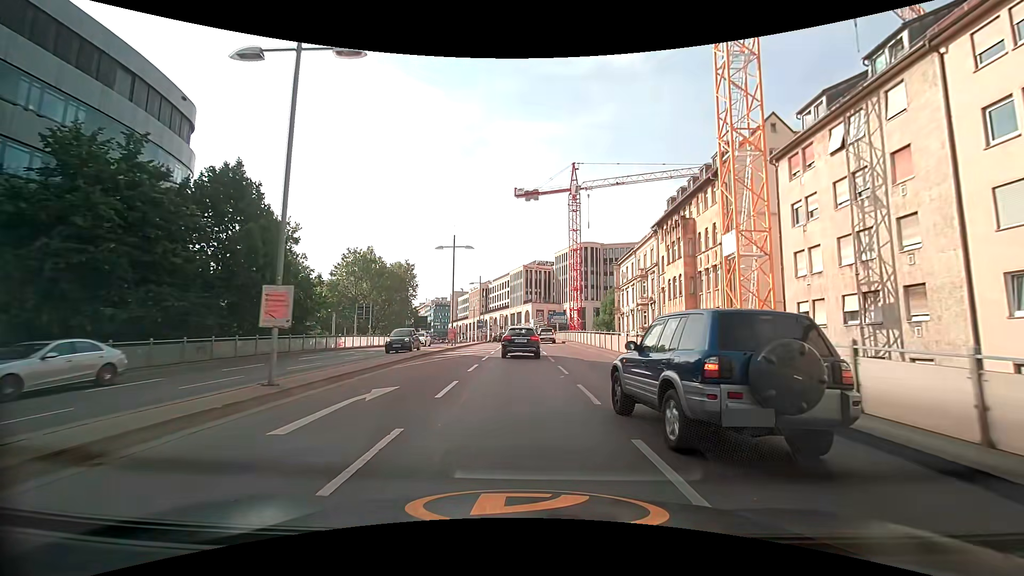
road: primary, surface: asphalt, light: Day
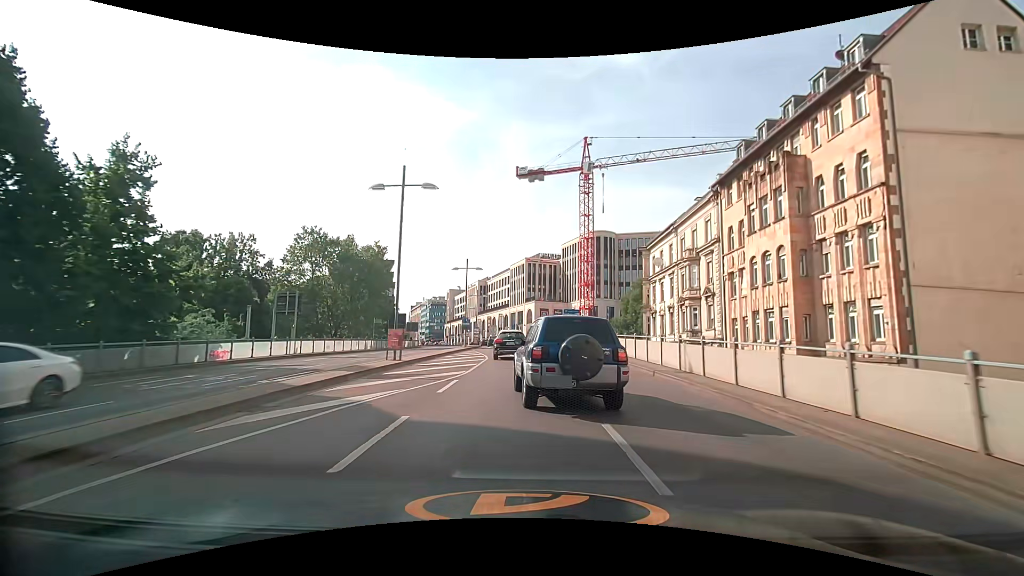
(0.0, +17.1) m; -1°
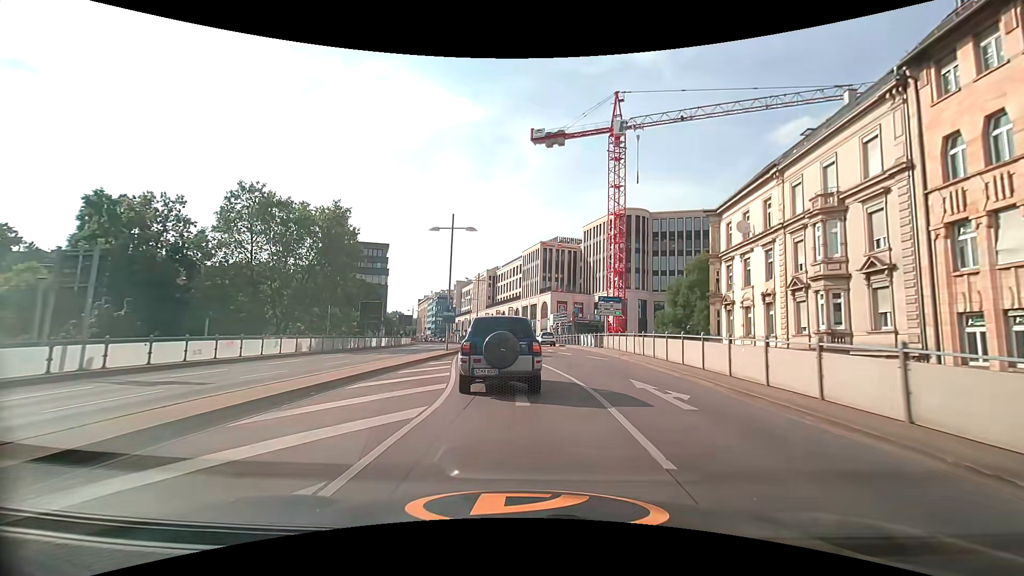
(-0.2, +17.4) m; -1°
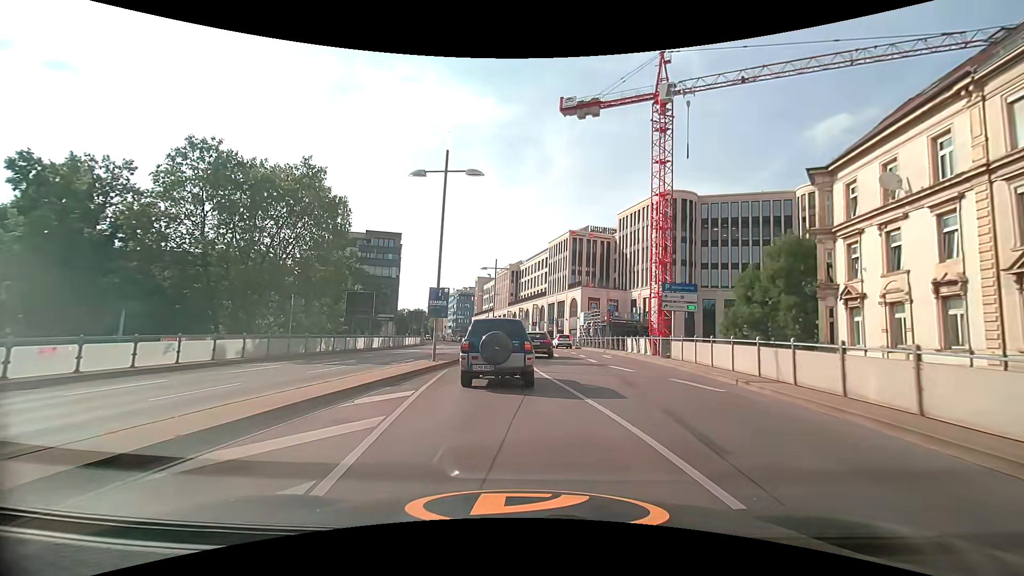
(-0.3, +11.3) m; -3°
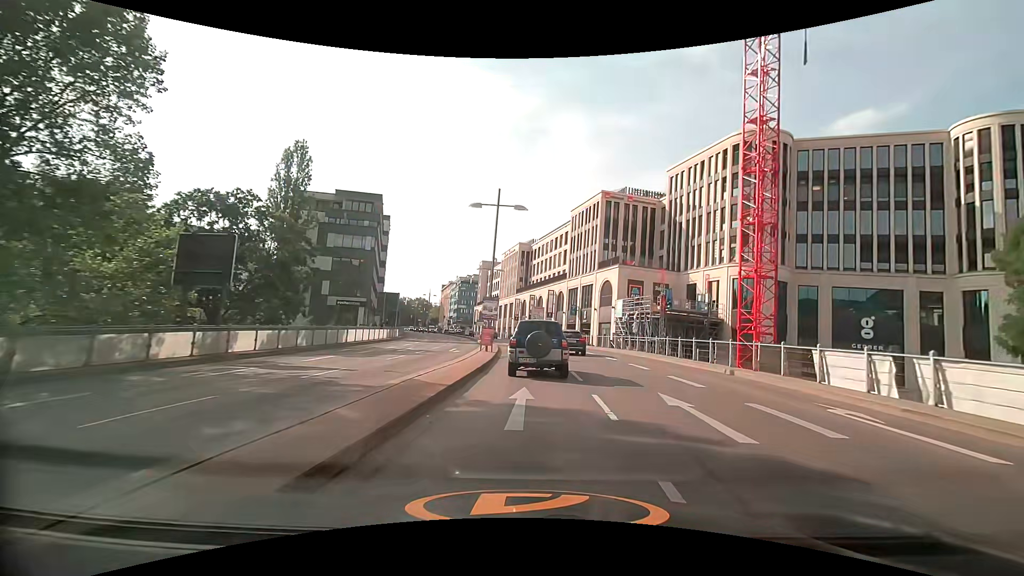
(-0.9, +22.7) m; -1°
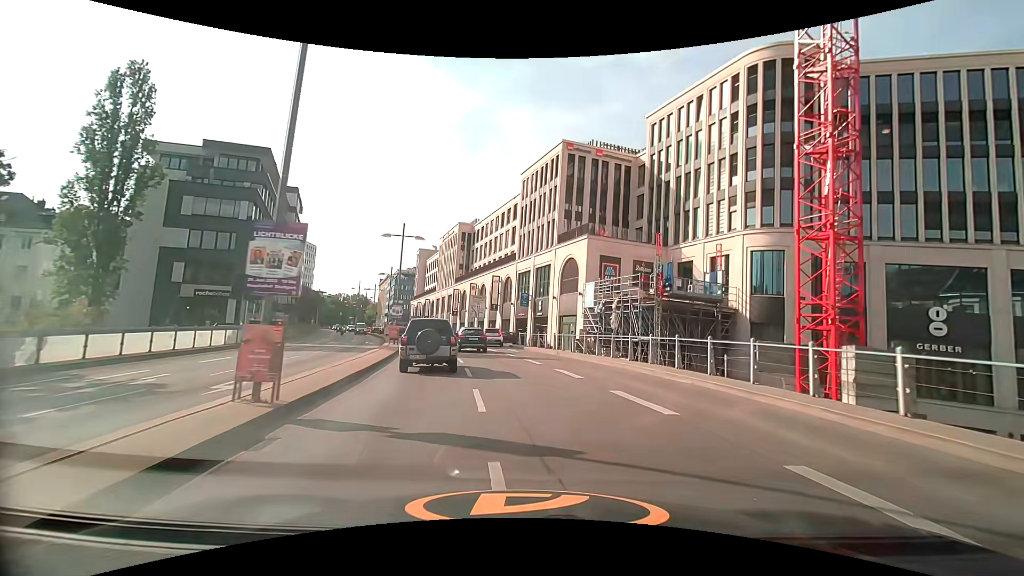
(+1.2, +17.6) m; +6°
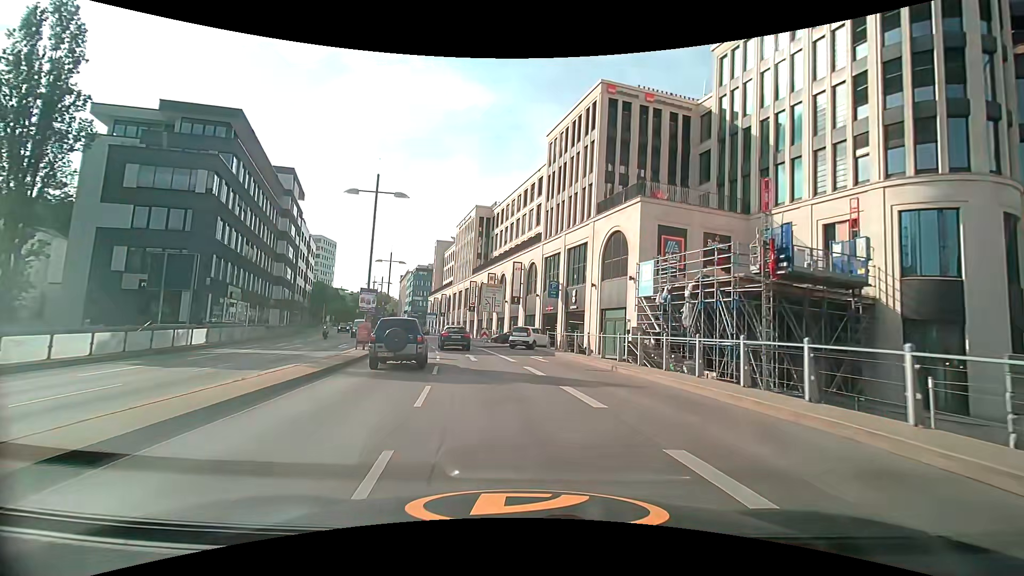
(-0.2, +11.6) m; -4°
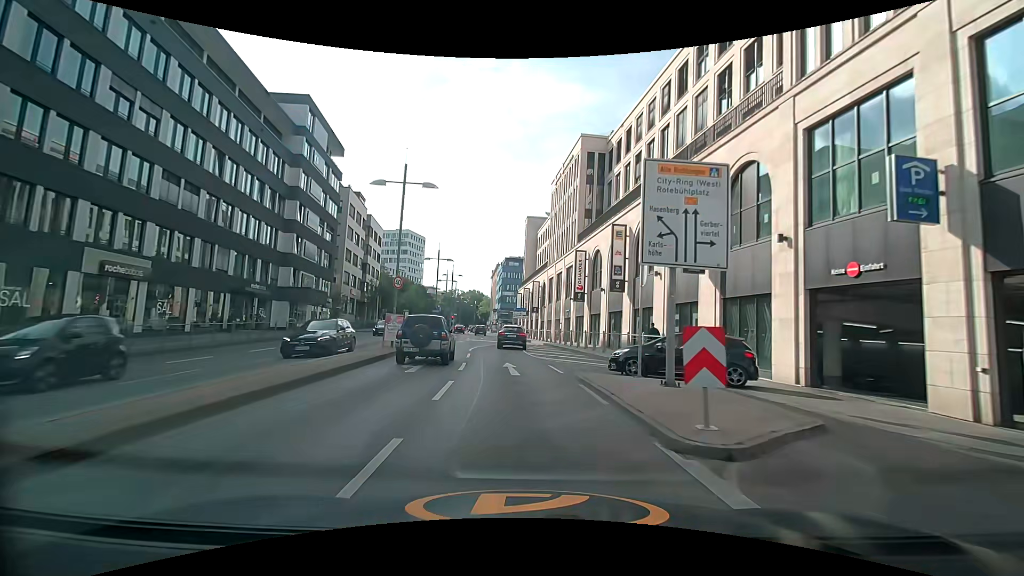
(-3.4, +29.7) m; -11°
(0, +10) (-1, +20) (-1, +30) (0, +40) (-1, +50) (-2, +60) (-3, +70) (-4, +80) (-5, +90) (-6, +100) m
